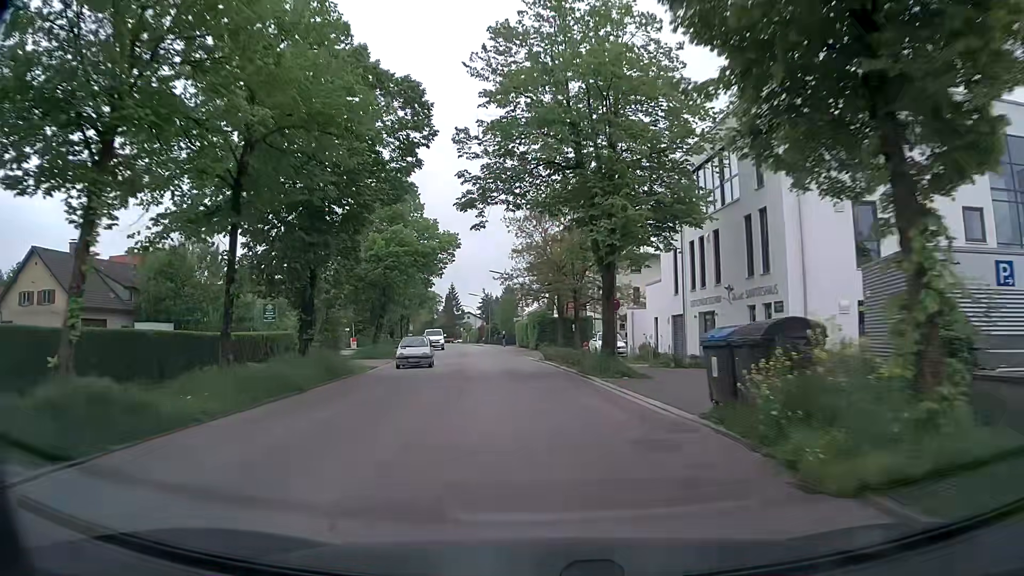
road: tertiary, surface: asphalt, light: Day
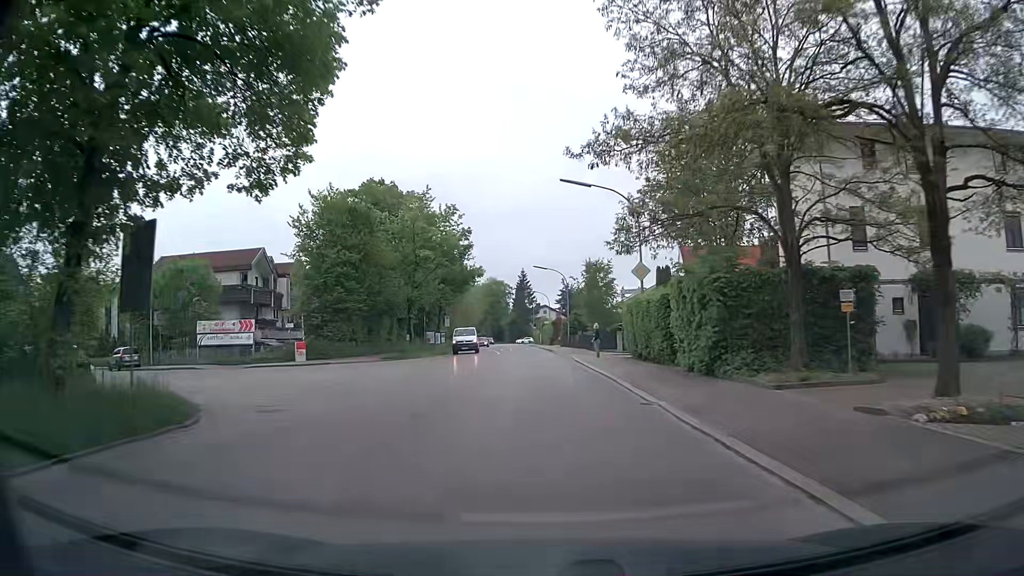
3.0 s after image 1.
(-2.6, +37.9) m; -7°
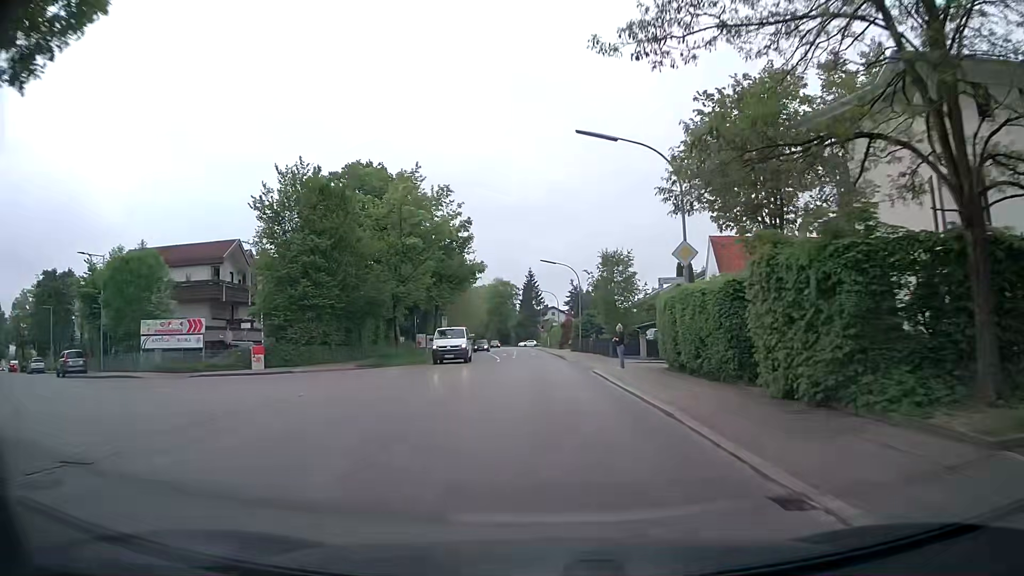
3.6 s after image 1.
(-0.1, +7.3) m; -1°
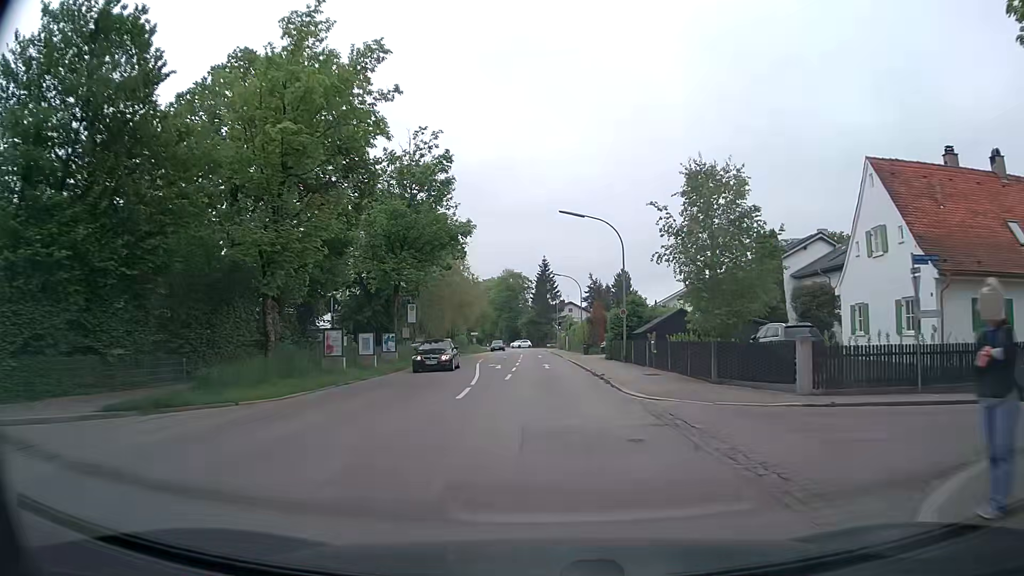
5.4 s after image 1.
(-0.5, +21.9) m; -2°
(0, +10) (0, +20) (0, +30) (0, +40) (0, +50) (0, +60) (-1, +70) (-1, +80) (-2, +90) (-2, +100) m
